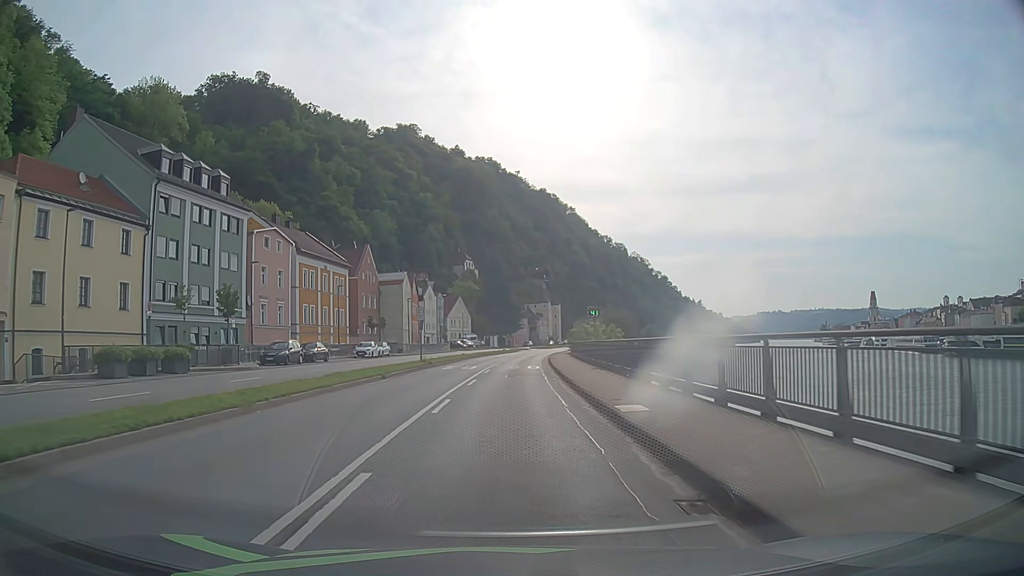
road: primary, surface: asphalt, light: Day
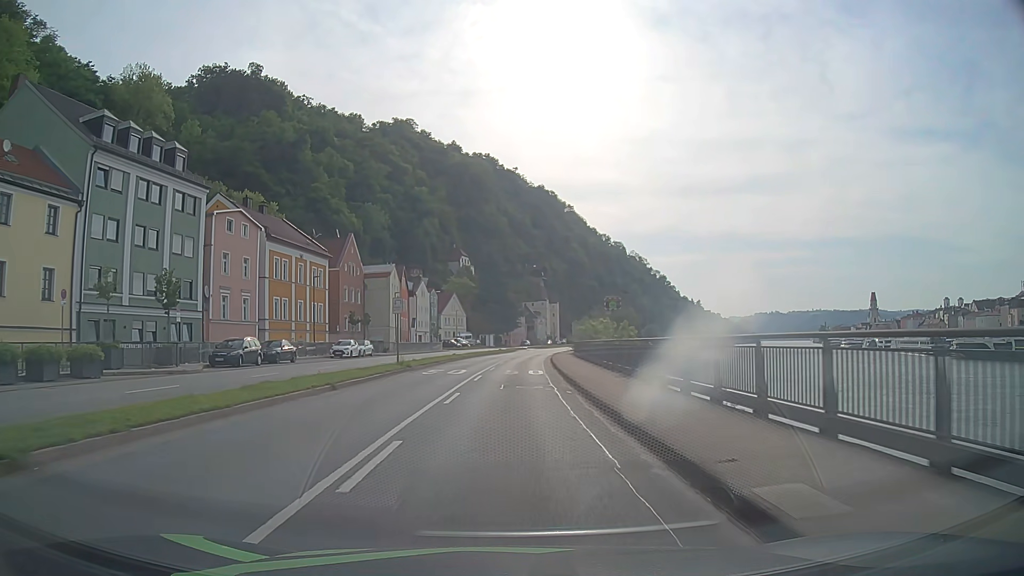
(0.0, +7.2) m; 0°
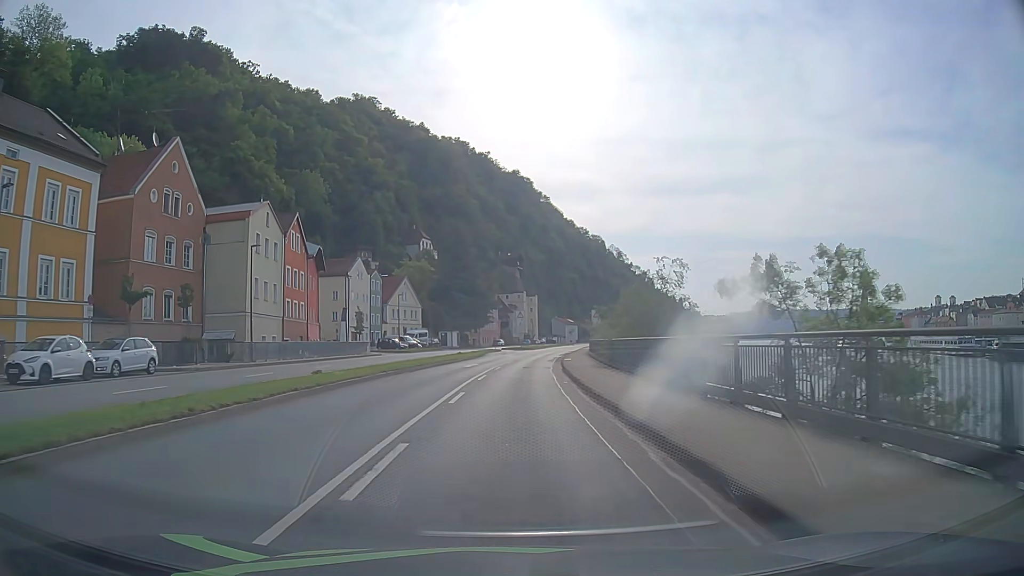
(+0.7, +36.3) m; +3°
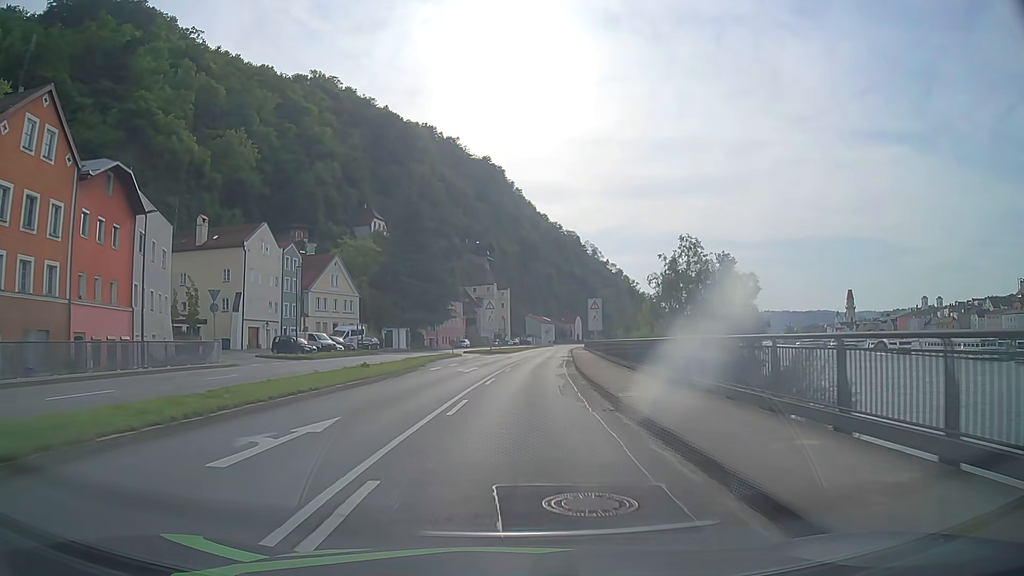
(+0.5, +29.3) m; +3°
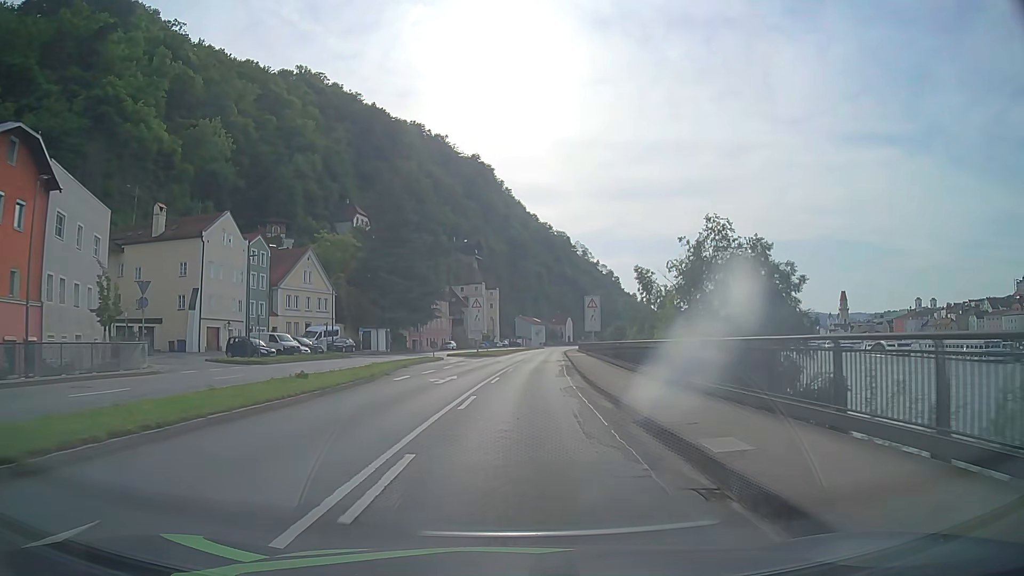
(0.0, +7.4) m; +1°
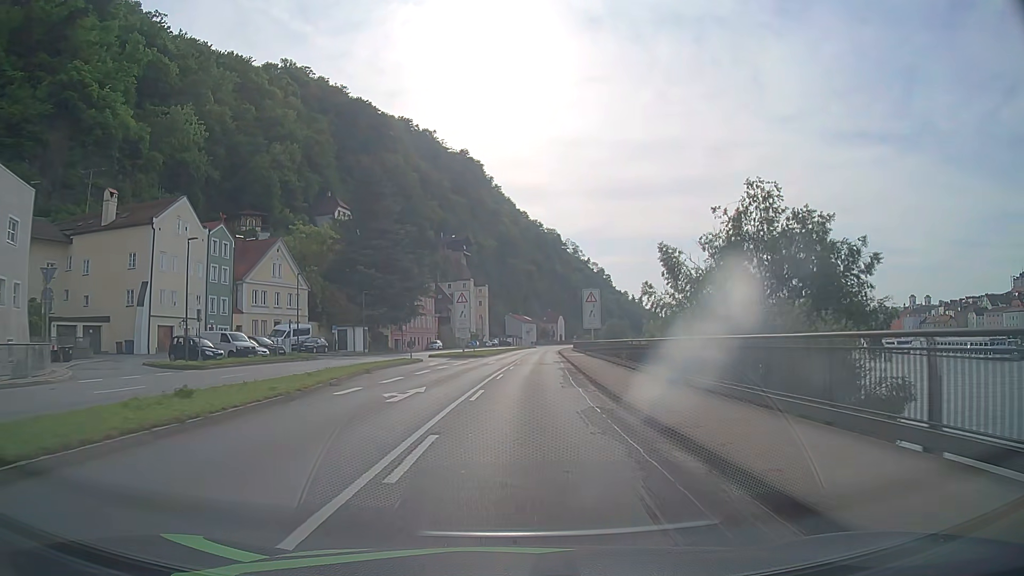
(0.0, +7.4) m; +1°
